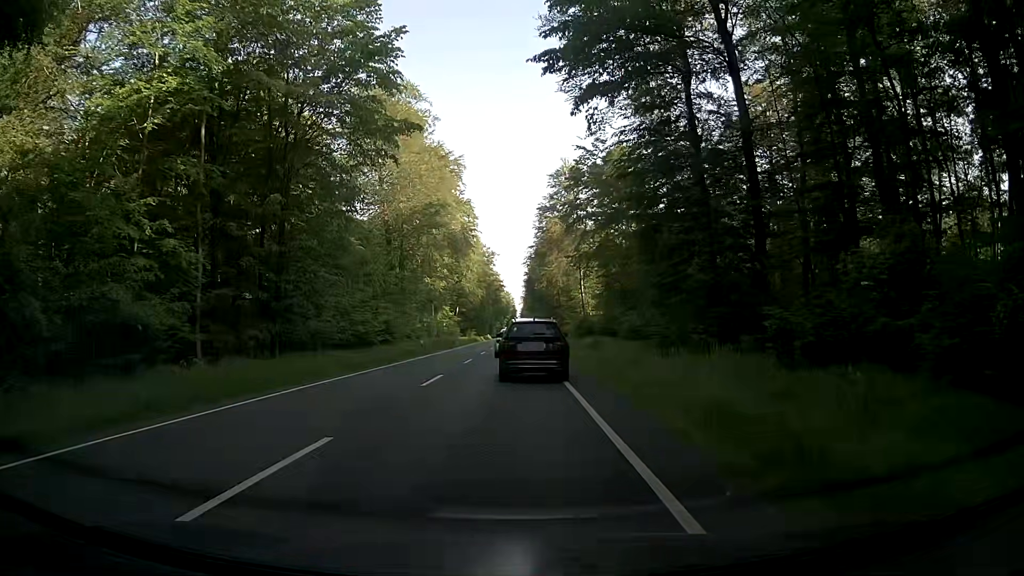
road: primary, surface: asphalt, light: Day
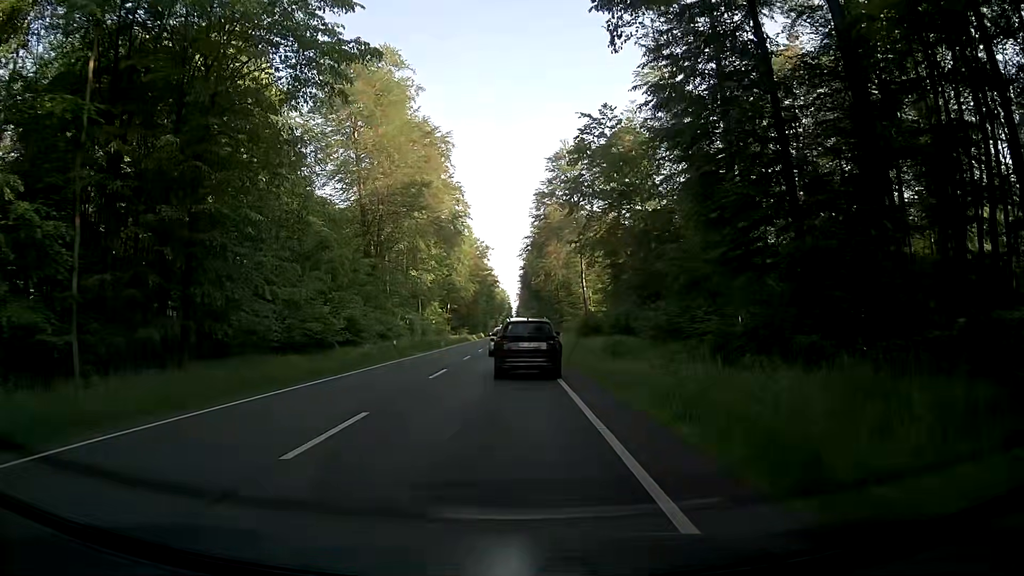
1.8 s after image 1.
(-0.1, +9.8) m; 0°
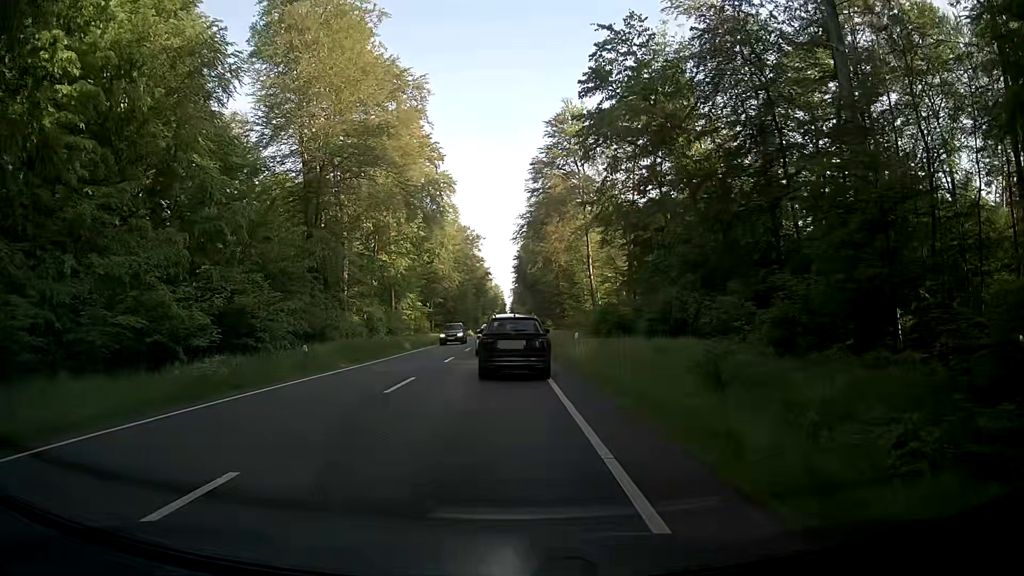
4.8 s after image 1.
(0.0, +17.0) m; -1°
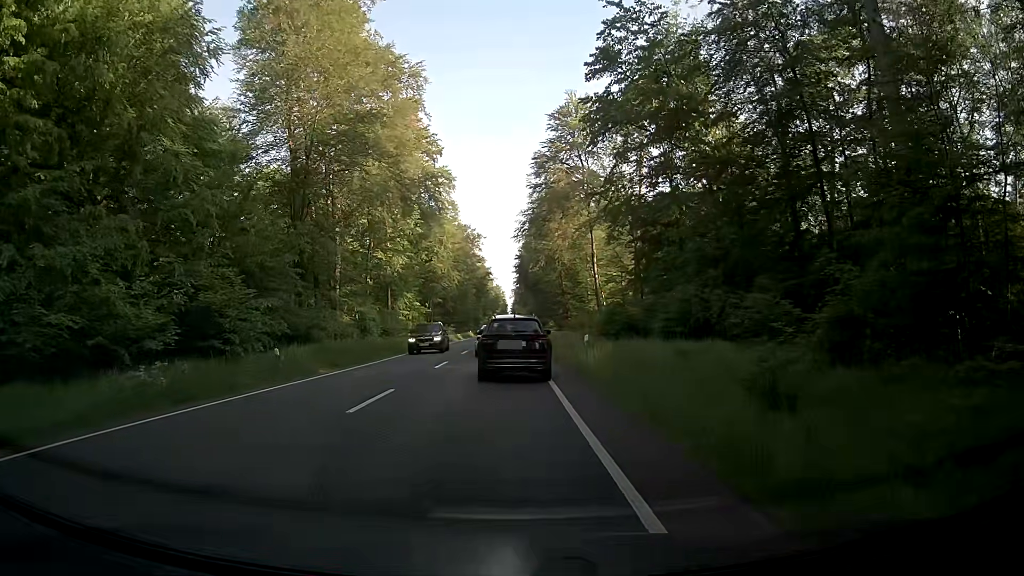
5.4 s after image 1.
(+0.1, +3.3) m; +1°
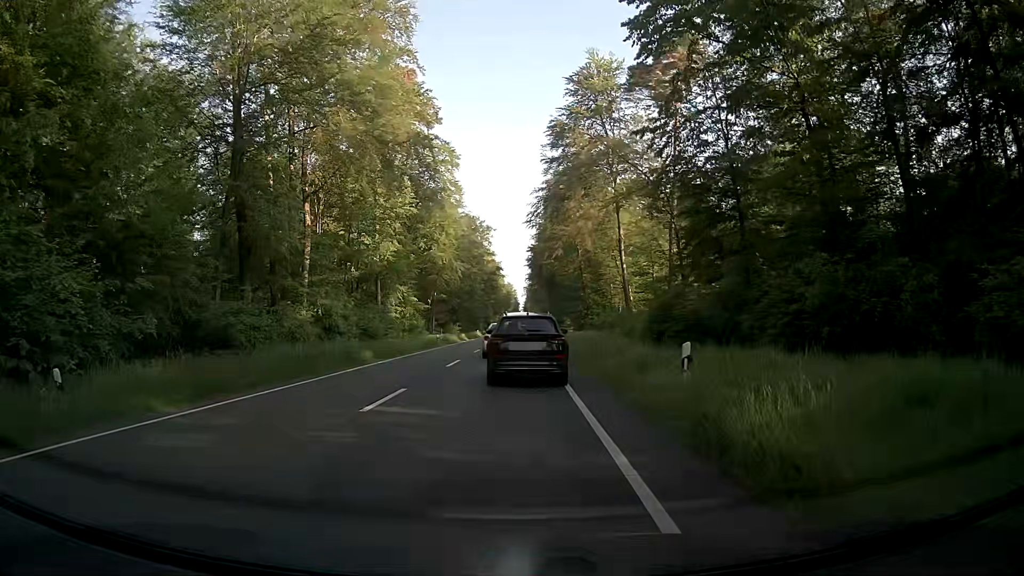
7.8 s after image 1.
(-0.2, +12.2) m; 0°
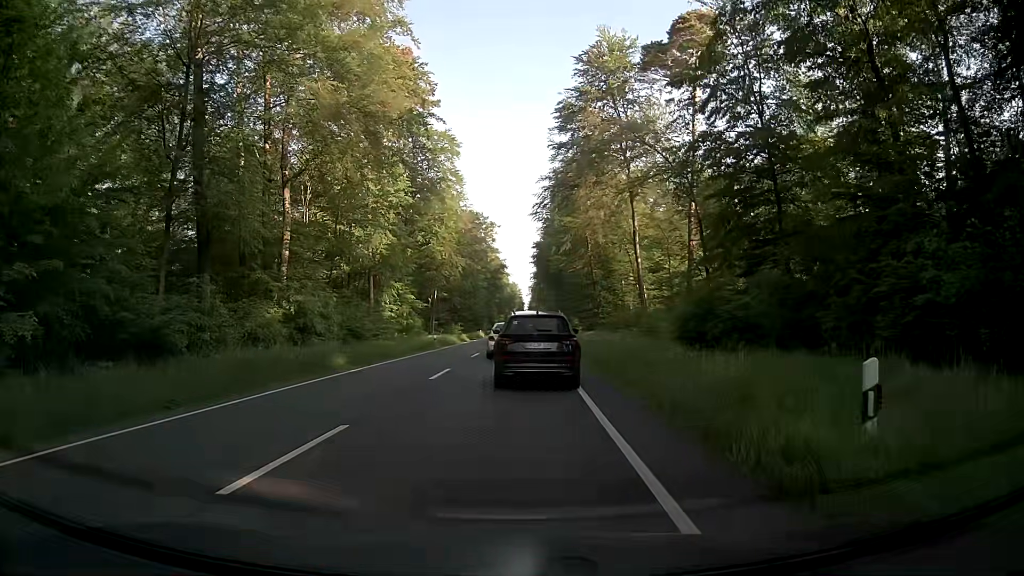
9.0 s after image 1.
(-0.2, +5.5) m; -3°
